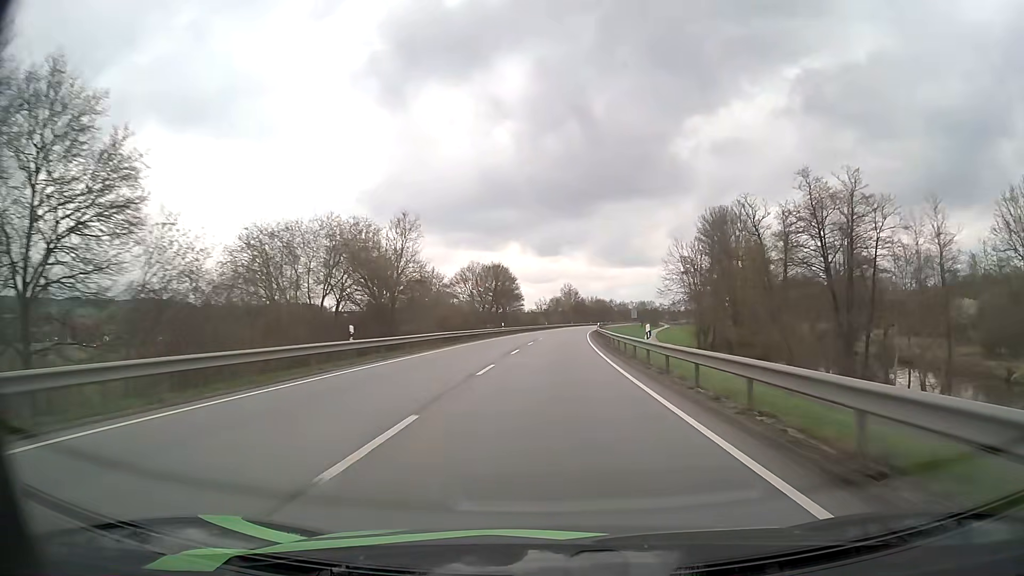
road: primary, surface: asphalt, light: Day
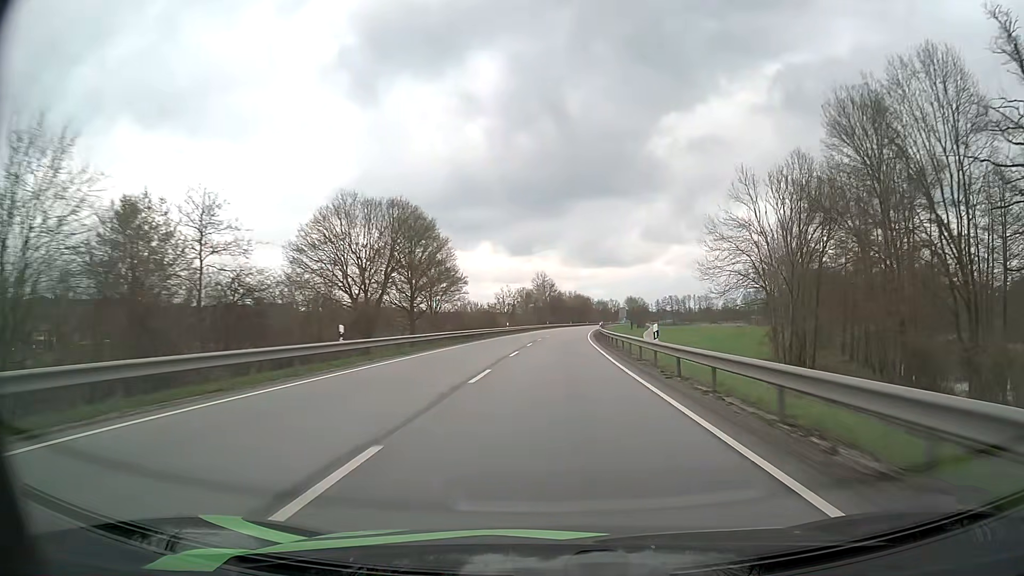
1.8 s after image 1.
(+0.9, +49.7) m; +2°
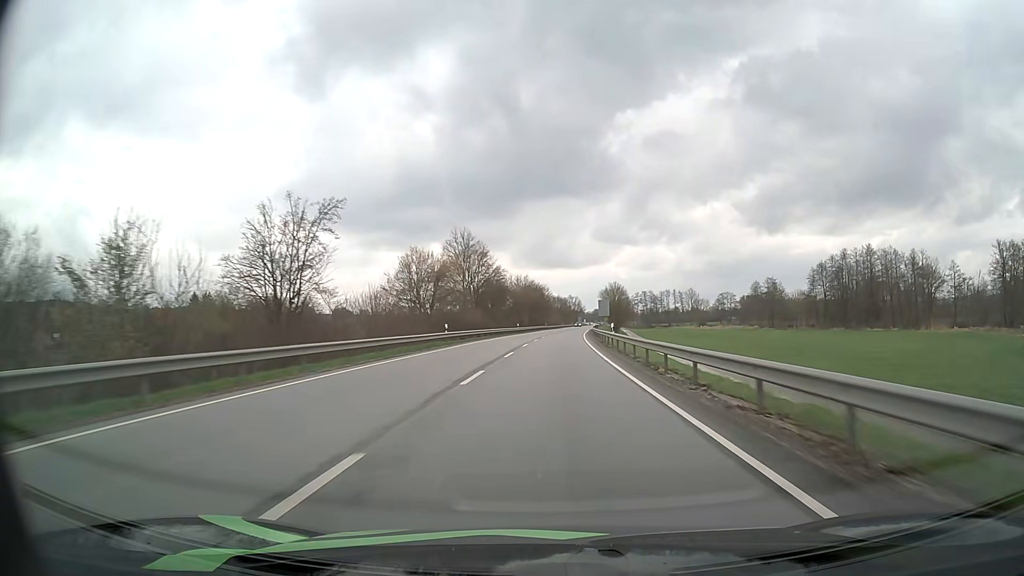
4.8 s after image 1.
(+3.3, +82.9) m; +4°
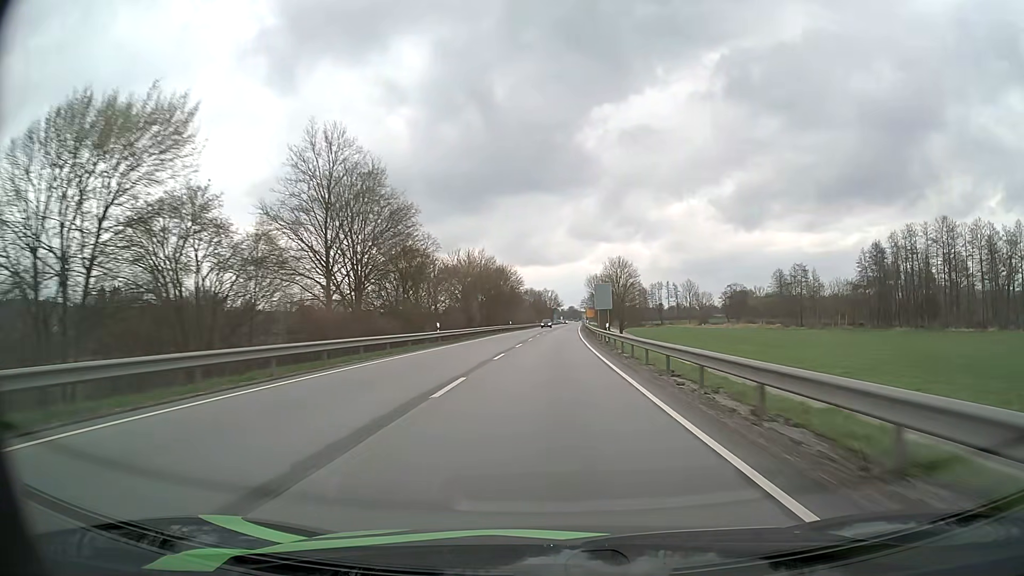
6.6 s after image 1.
(+1.0, +49.8) m; +2°
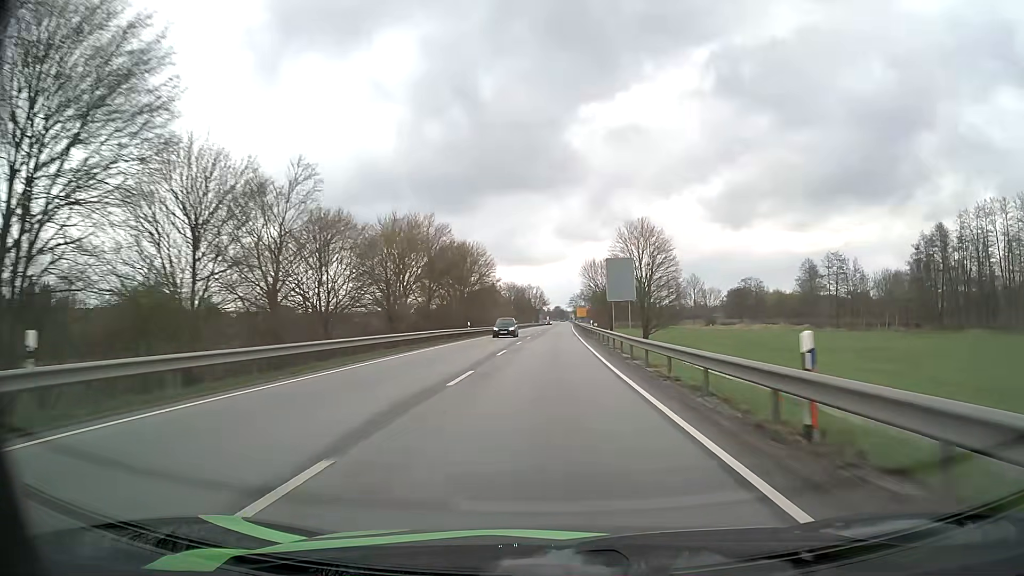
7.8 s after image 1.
(+0.4, +33.2) m; +1°
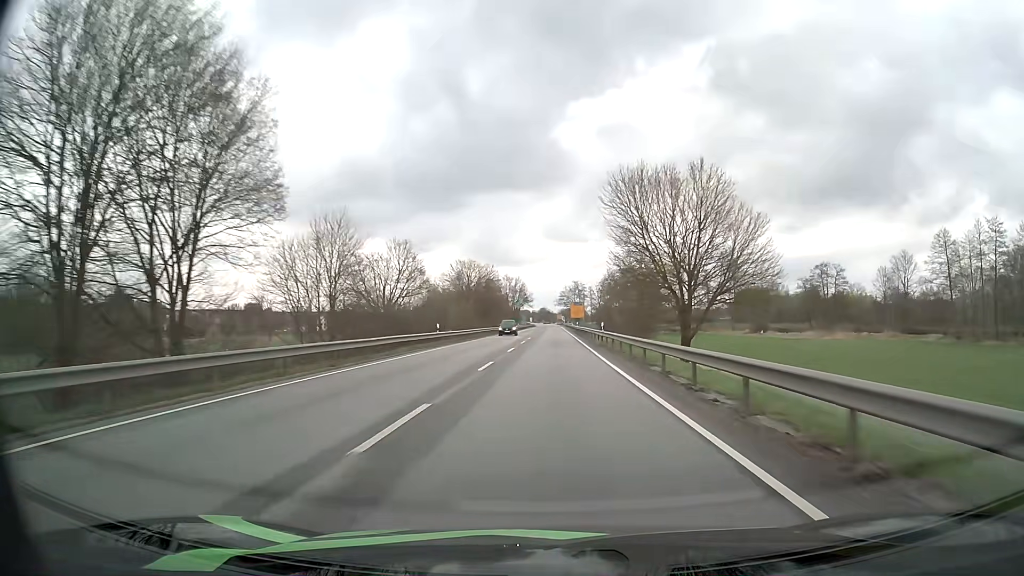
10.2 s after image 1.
(+0.8, +66.4) m; +1°
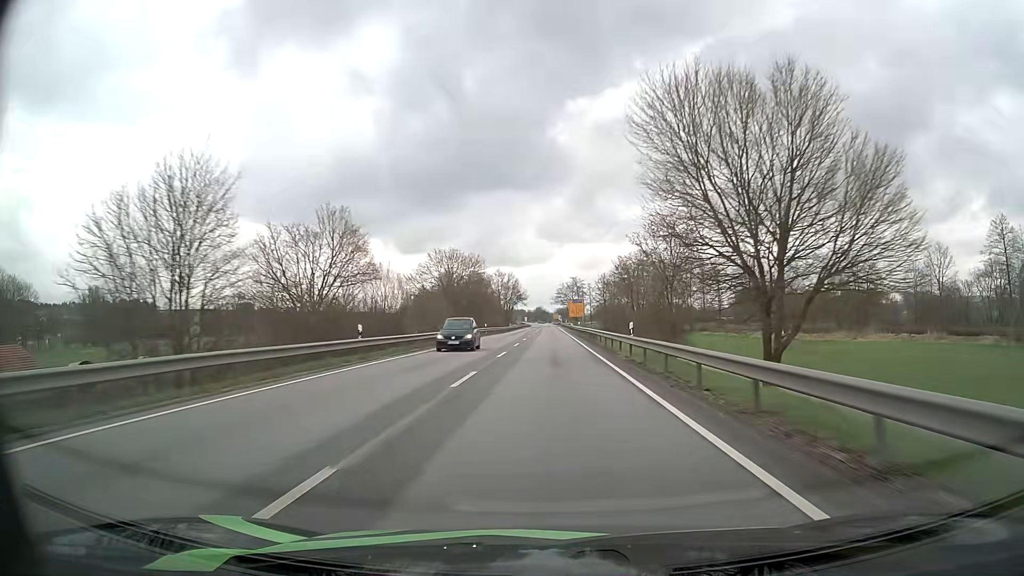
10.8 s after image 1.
(0.0, +16.6) m; 0°
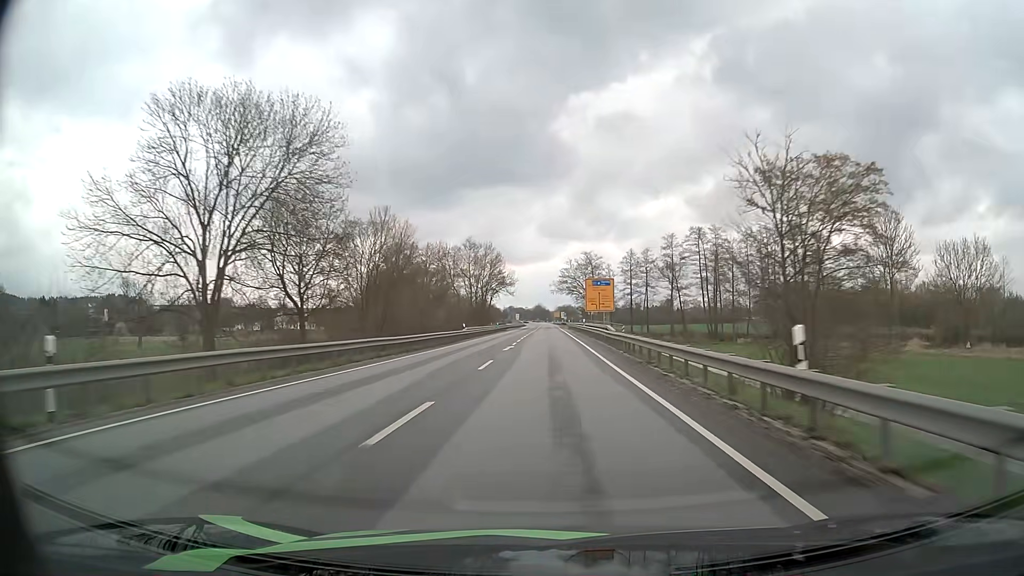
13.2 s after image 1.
(+0.1, +66.4) m; 0°
(0, +10) (0, +20) (0, +30) (0, +40) (0, +50) (0, +60) (0, +70) (0, +80) (0, +90) (0, +100) m
